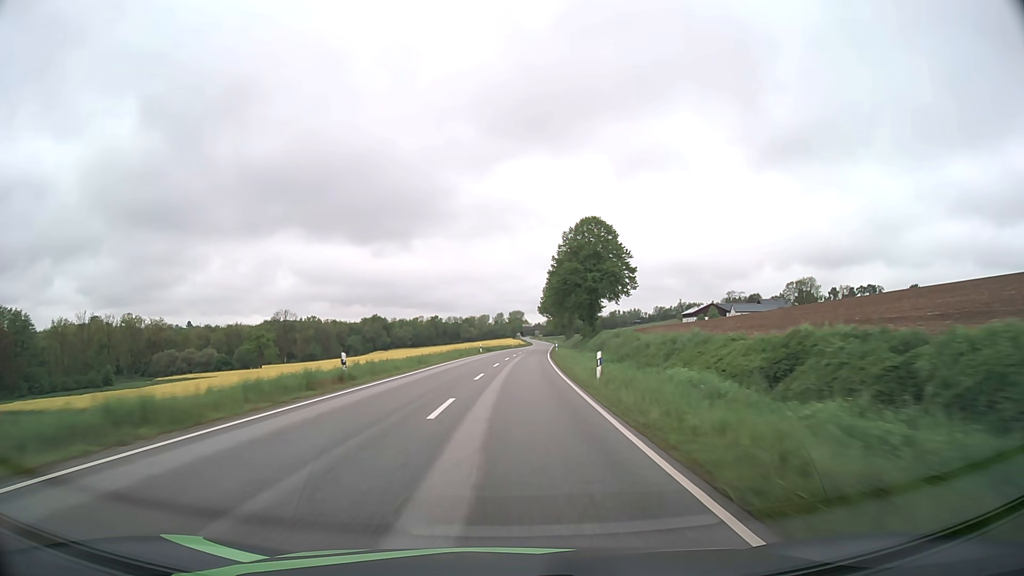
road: secondary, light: Day
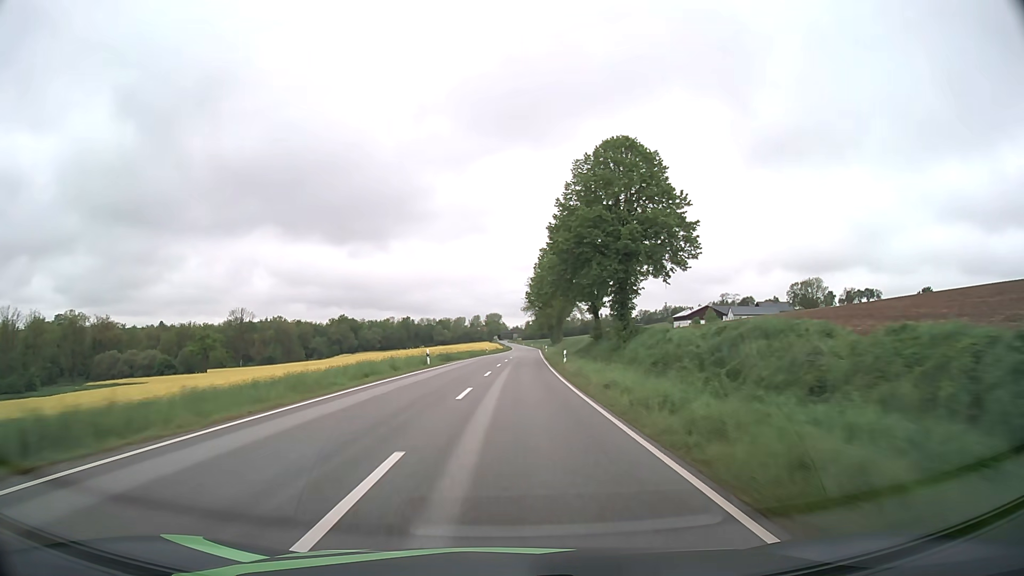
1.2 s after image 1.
(+0.5, +31.6) m; +2°
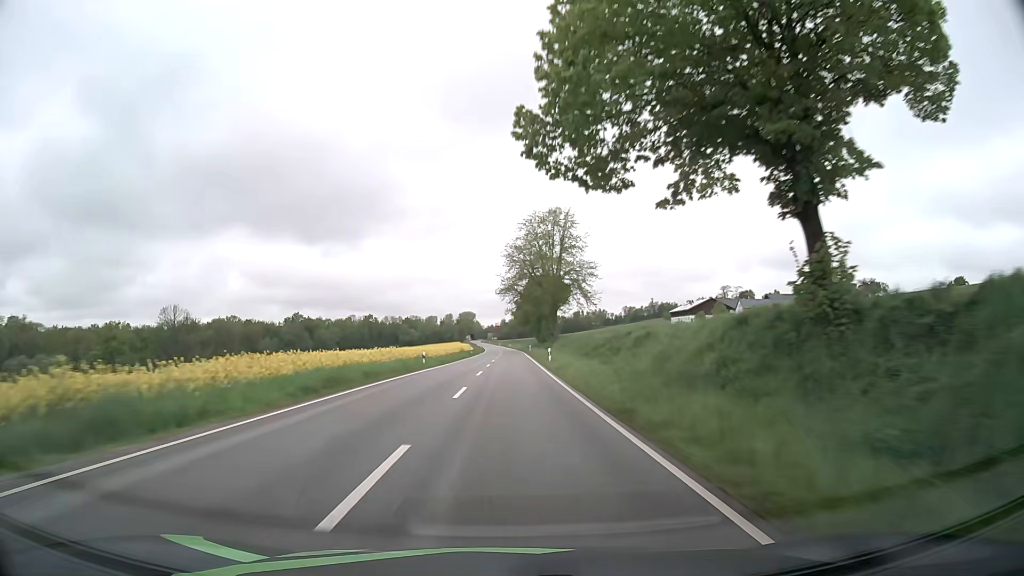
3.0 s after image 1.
(+1.0, +47.3) m; +2°
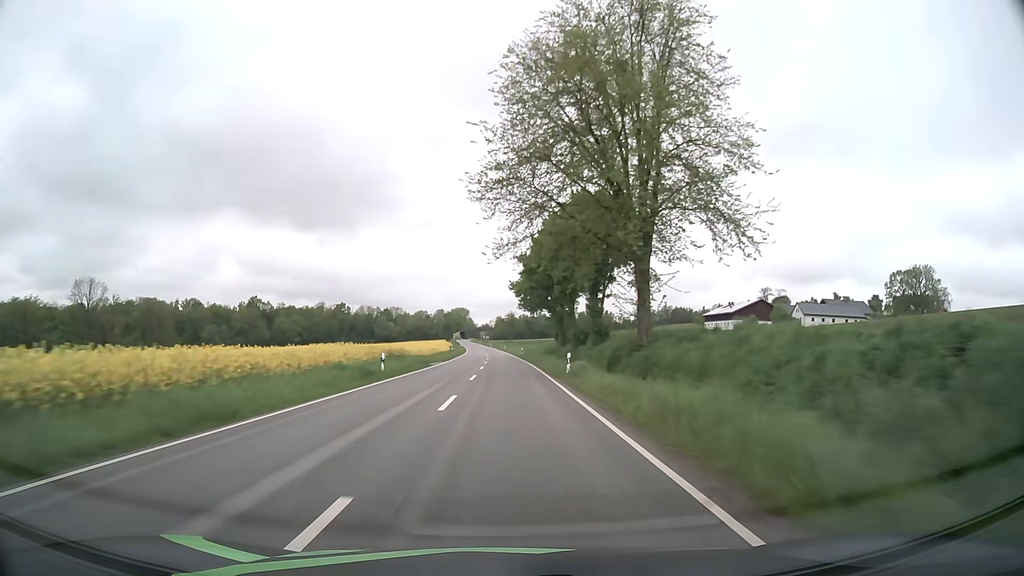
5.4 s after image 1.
(+0.5, +63.1) m; 0°
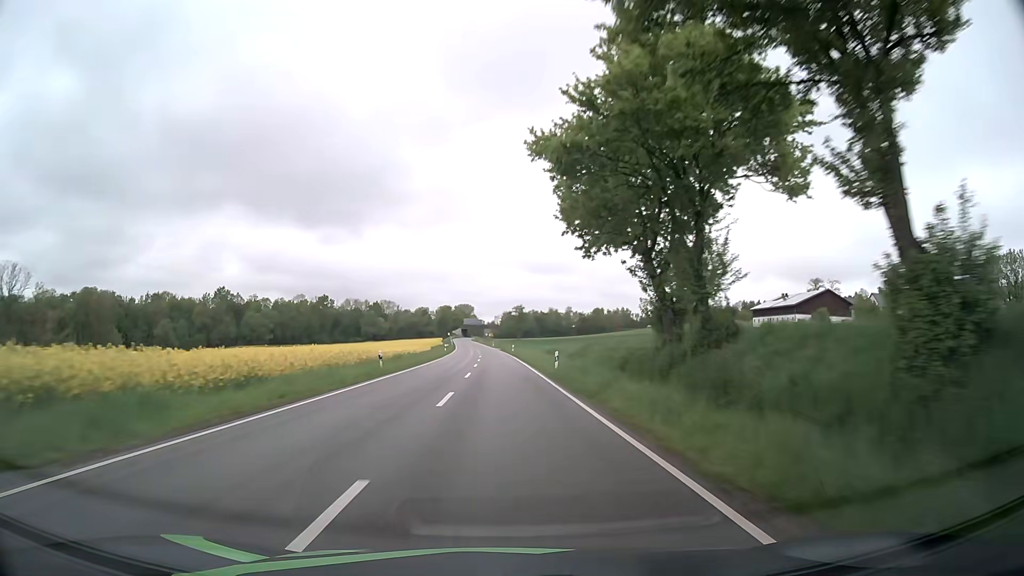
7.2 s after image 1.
(-0.1, +47.4) m; -1°
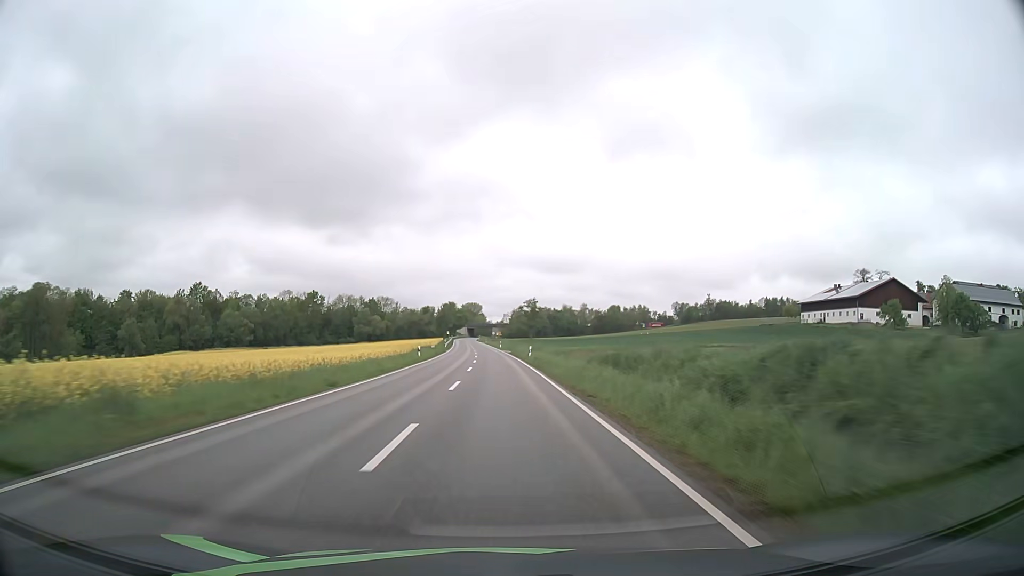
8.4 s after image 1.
(0.0, +31.6) m; 0°
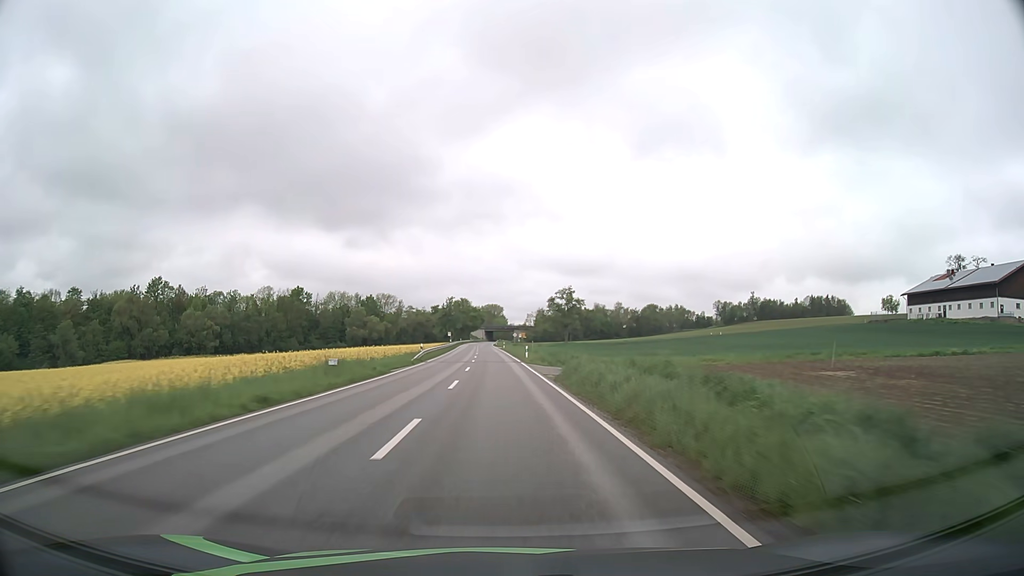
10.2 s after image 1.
(-0.8, +47.3) m; -2°
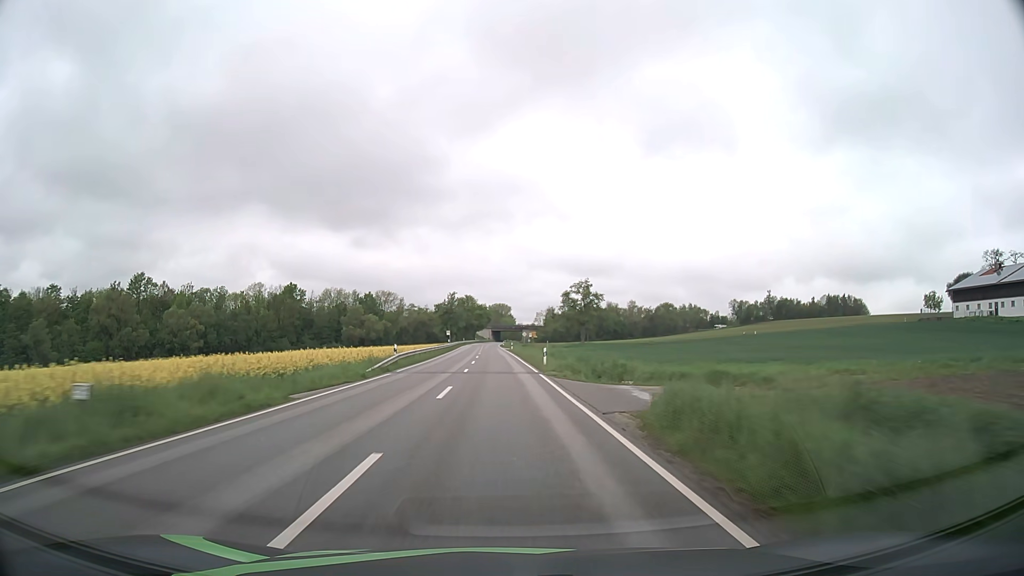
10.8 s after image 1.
(-0.1, +15.8) m; -1°
(0, +10) (0, +20) (0, +30) (-1, +40) (-1, +50) (-1, +60) (-1, +70) (-2, +80) (-2, +90) (-2, +100) m
